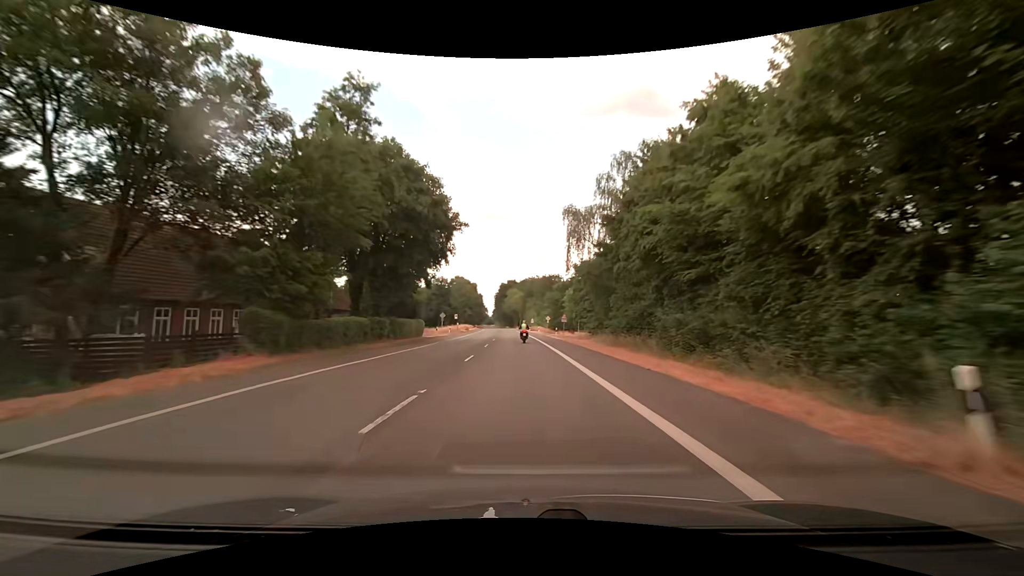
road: secondary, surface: asphalt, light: Day
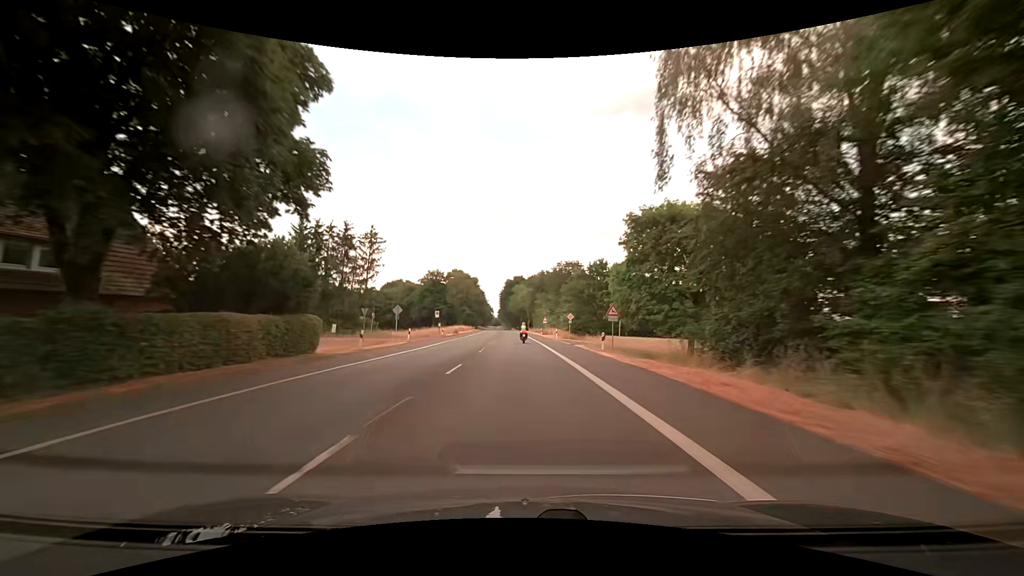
(0.0, +28.5) m; -1°
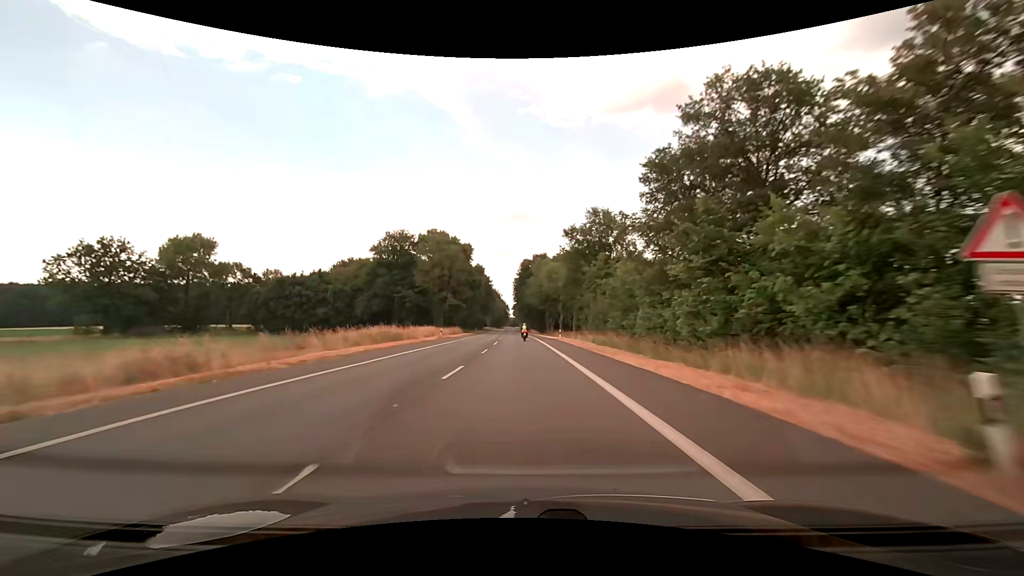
(-0.8, +73.3) m; -2°
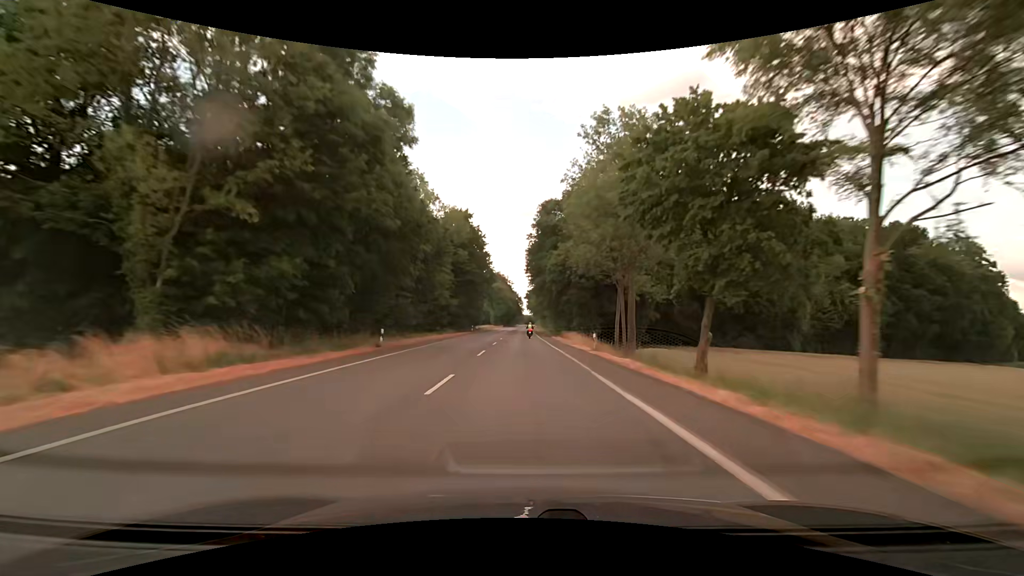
(-1.2, +76.5) m; -2°
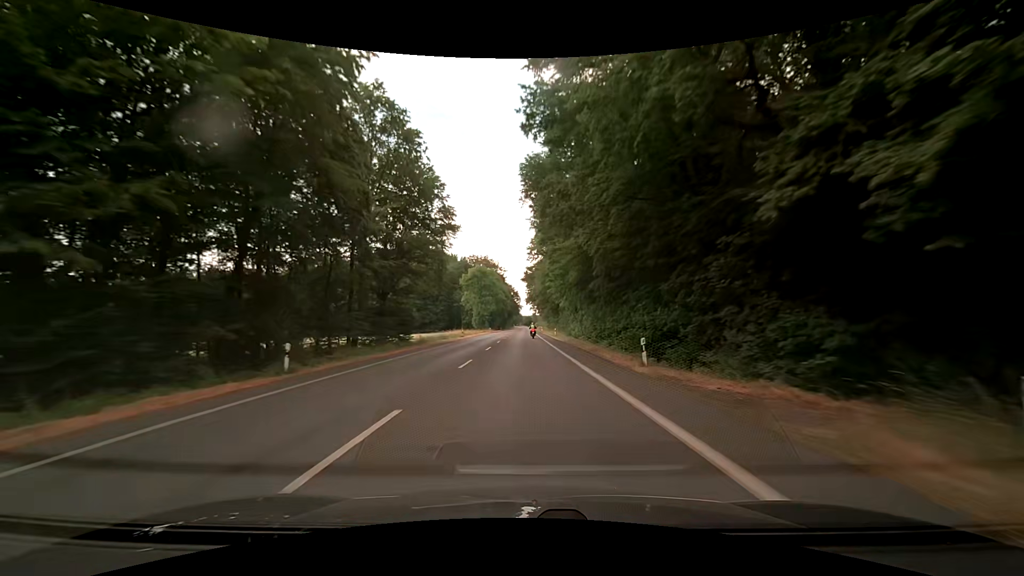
(+0.1, +62.4) m; 0°
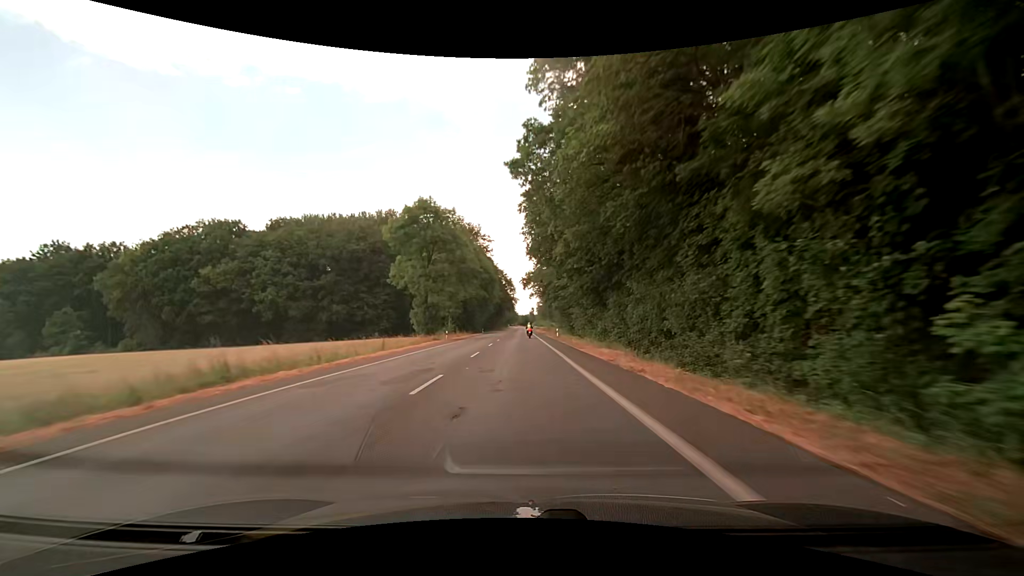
(+0.2, +62.8) m; +1°
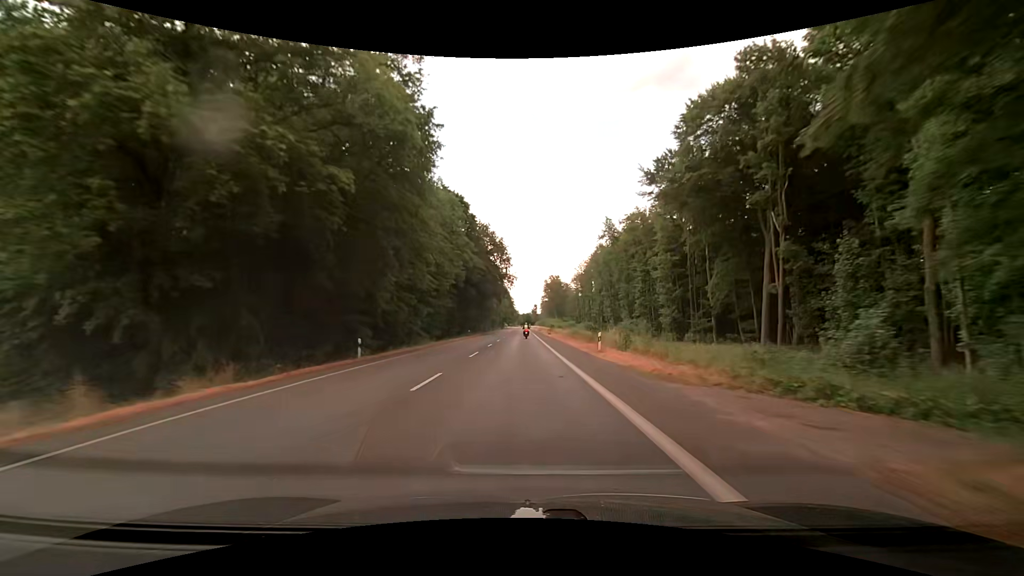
(-0.5, +78.9) m; 0°
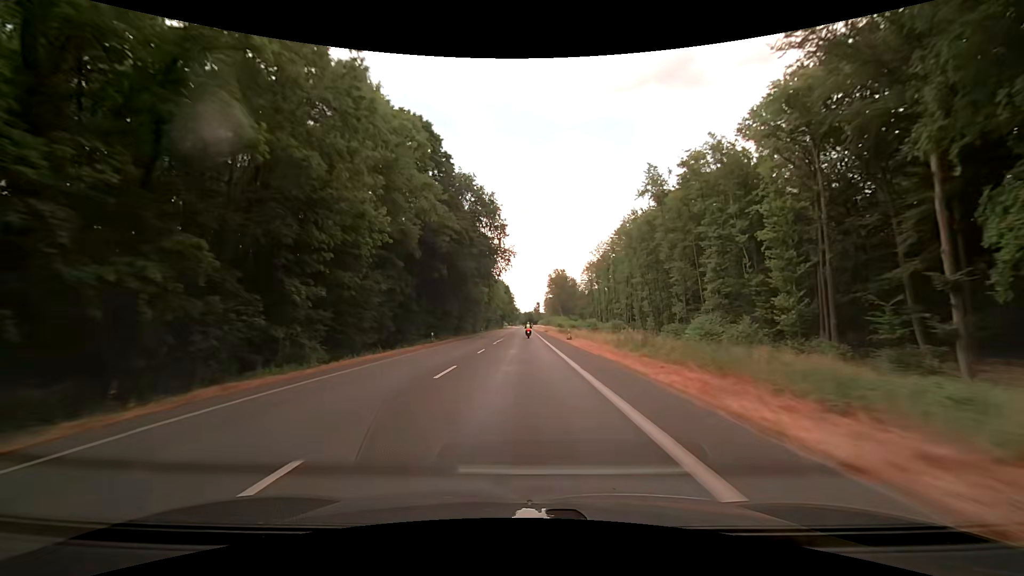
(-0.1, +31.6) m; 0°
(0, +10) (0, +20) (0, +30) (0, +40) (0, +50) (0, +60) (0, +70) (0, +80) (0, +90) (0, +100) m
